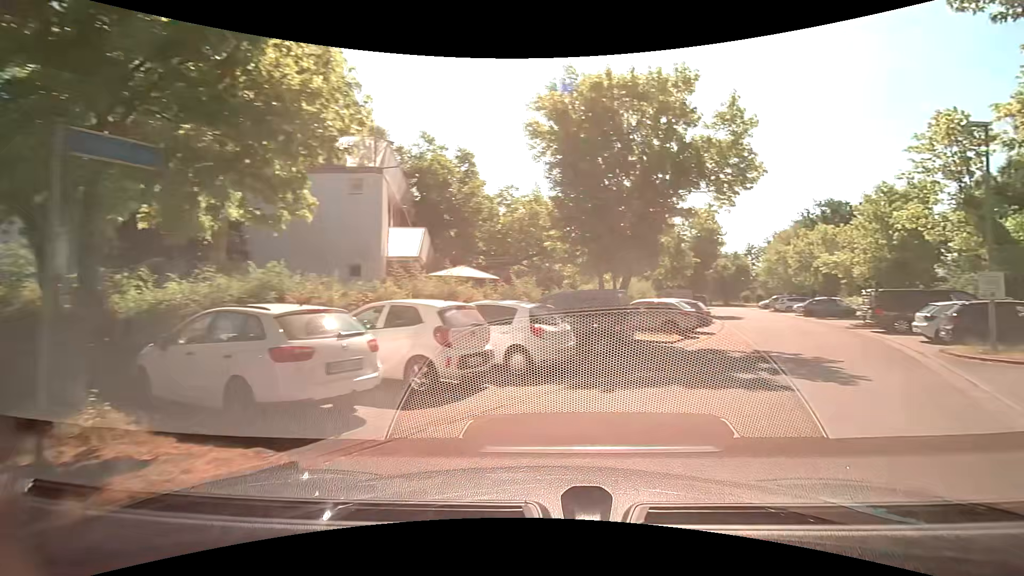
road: residential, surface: asphalt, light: Day
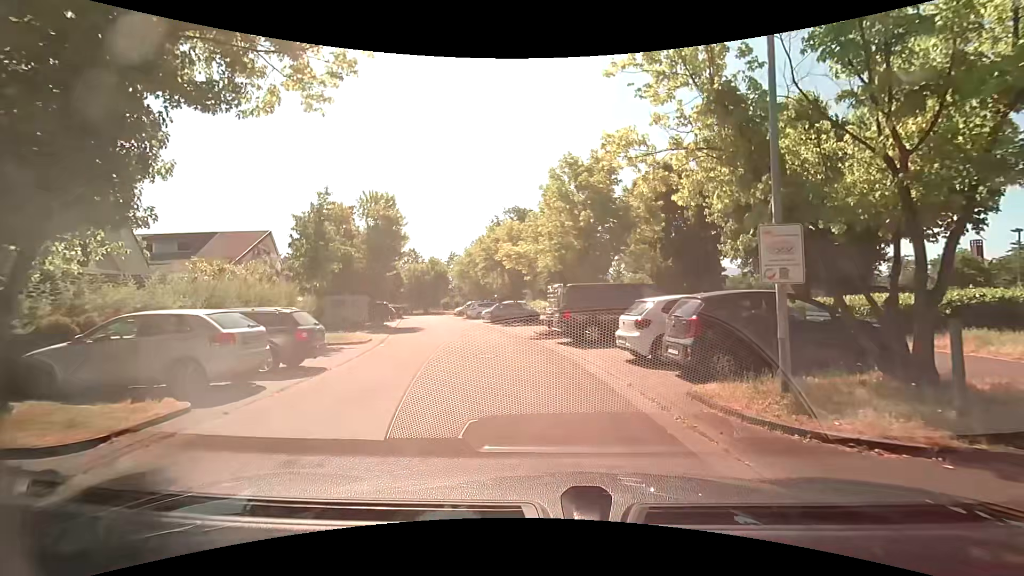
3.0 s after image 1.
(+4.4, +10.8) m; +29°
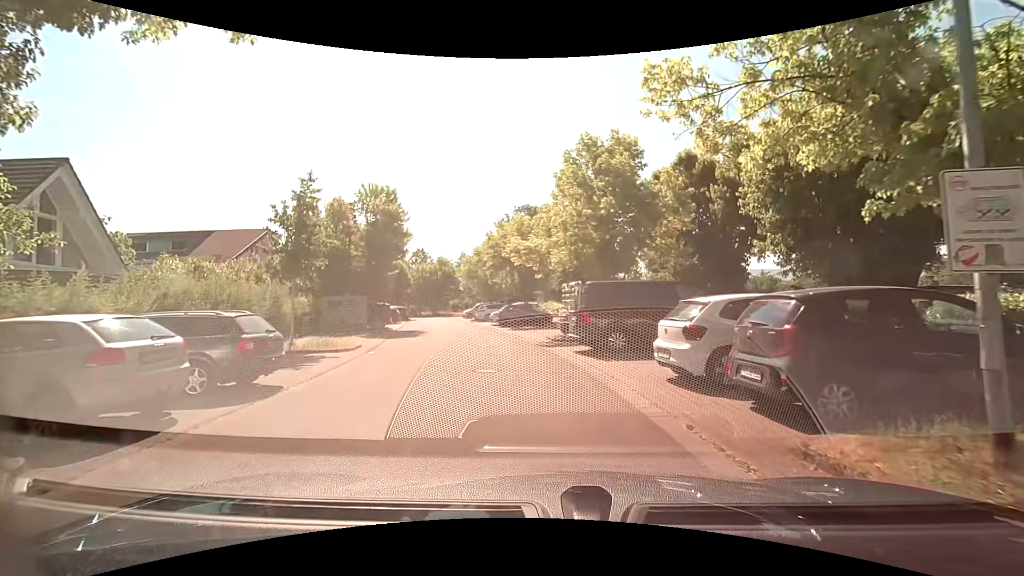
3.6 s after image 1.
(0.0, +2.6) m; -1°
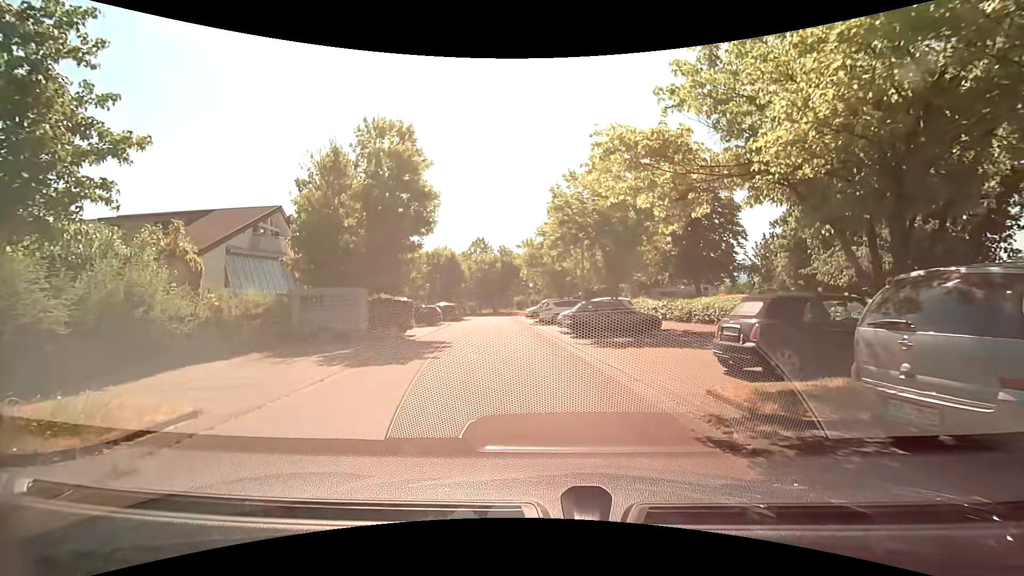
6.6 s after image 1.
(-1.1, +12.1) m; -9°
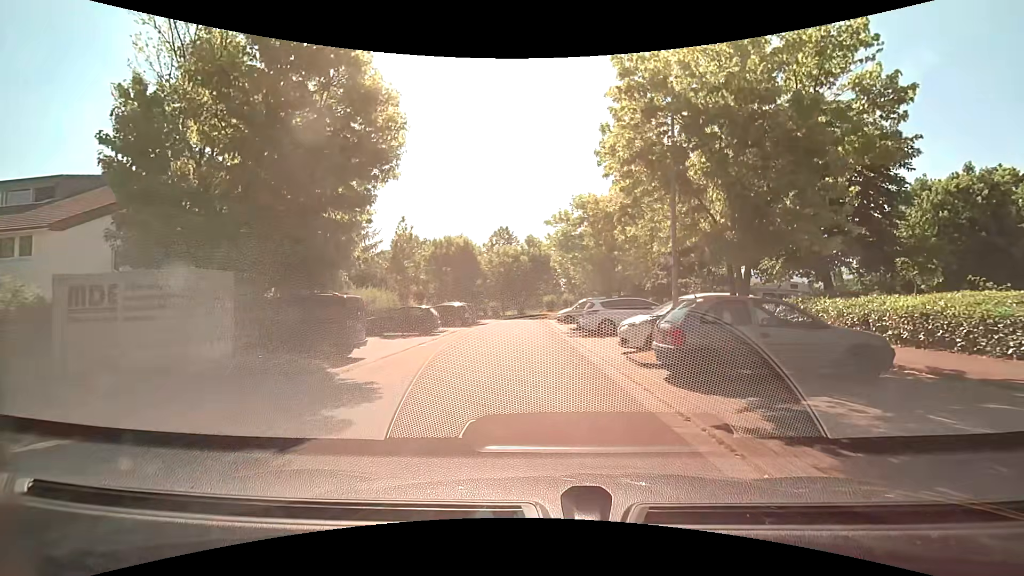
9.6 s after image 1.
(-0.4, +11.2) m; -3°
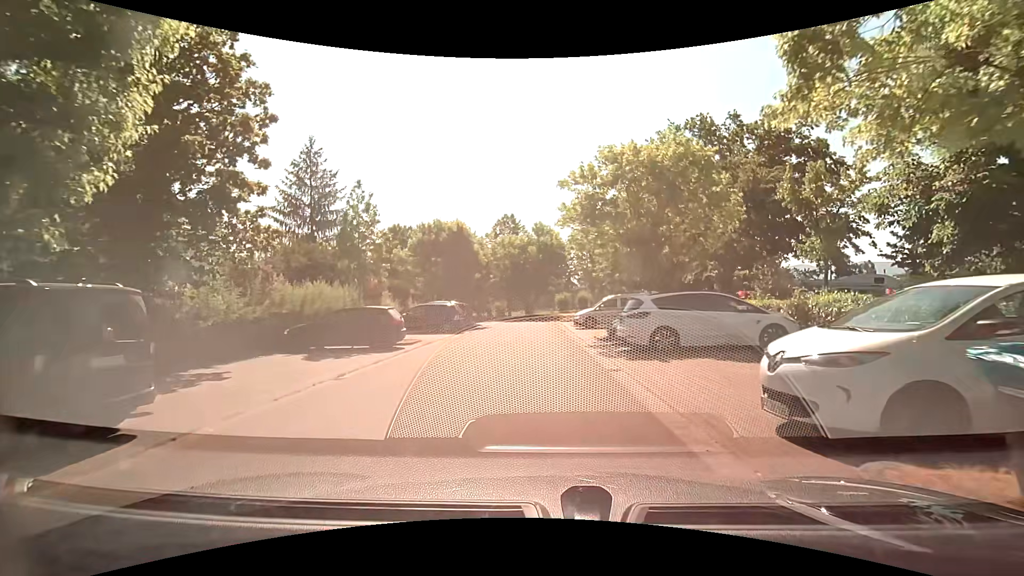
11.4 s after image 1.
(-0.1, +8.5) m; -1°
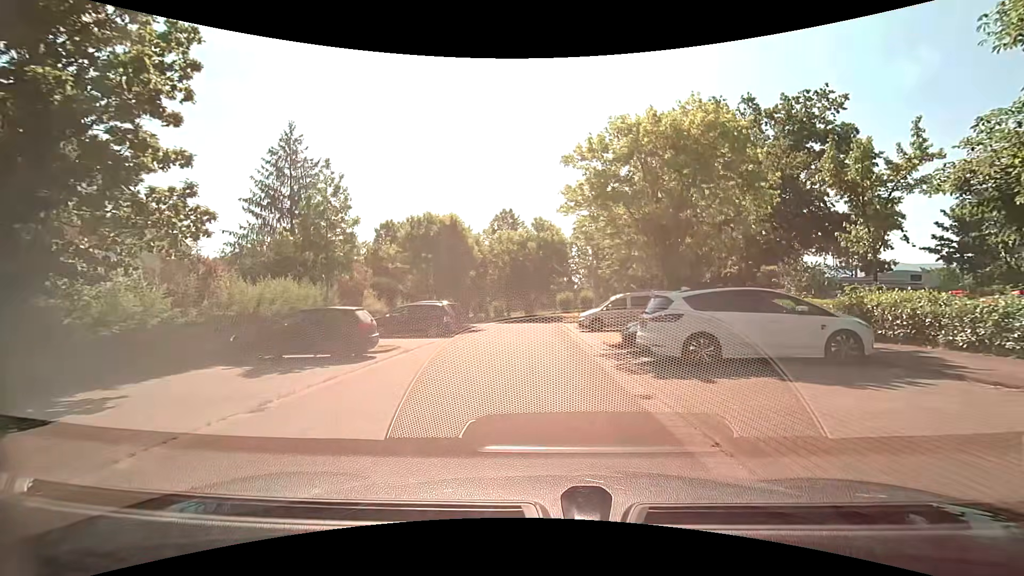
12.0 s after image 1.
(0.0, +3.0) m; 0°
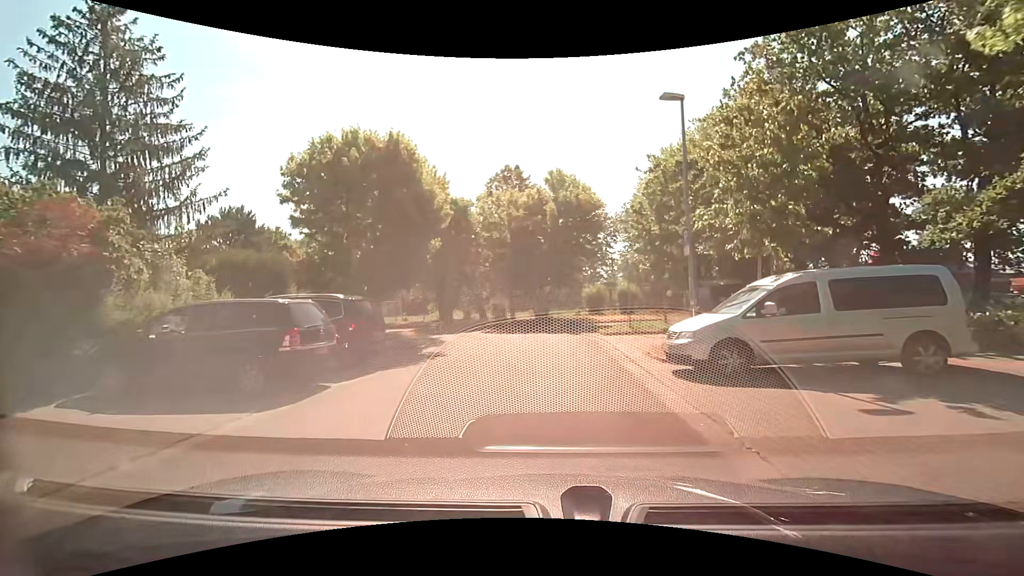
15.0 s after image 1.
(-0.2, +15.9) m; -2°
